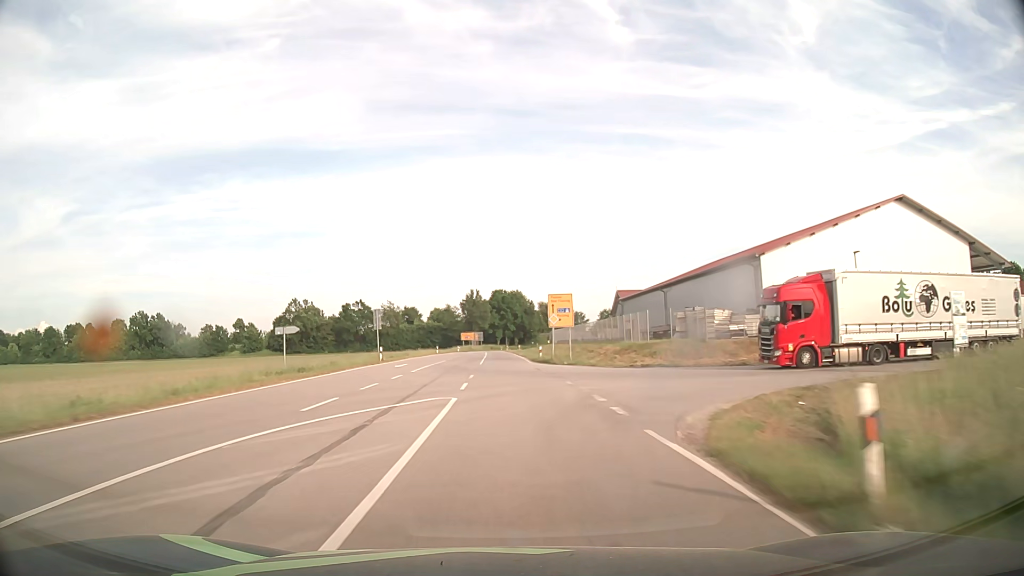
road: tertiary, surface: asphalt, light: Day
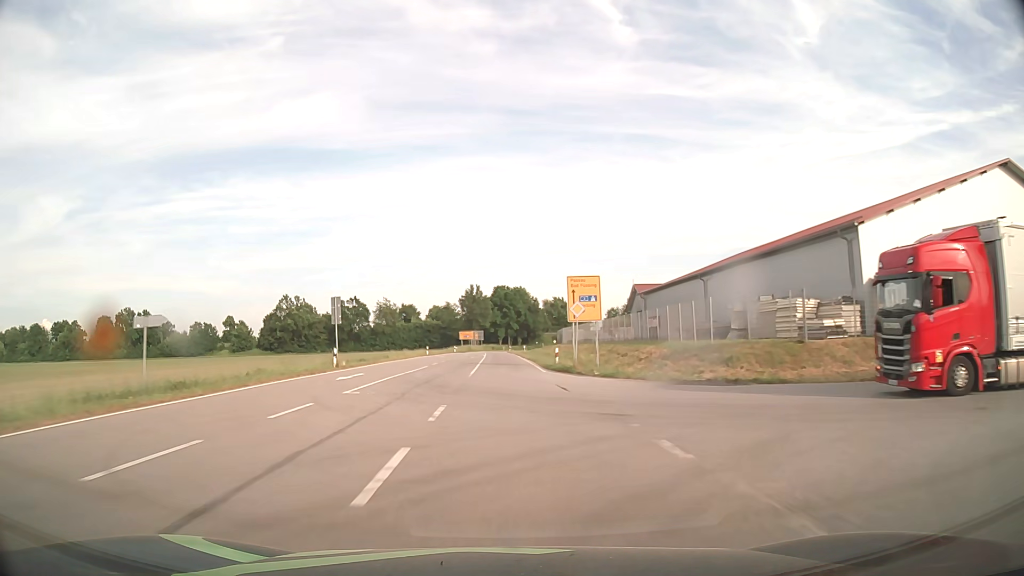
(0.0, +13.4) m; 0°
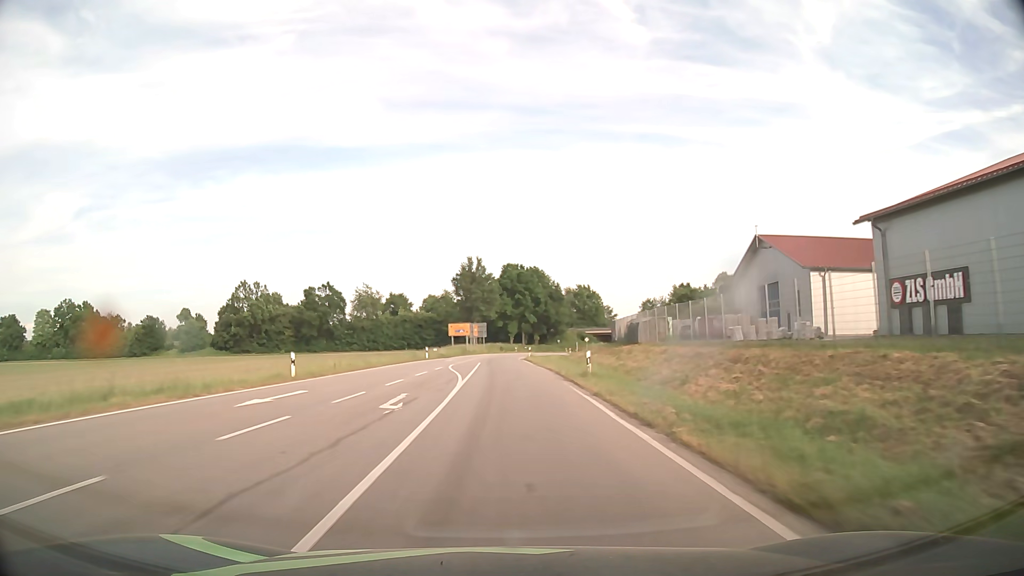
(-0.4, +49.8) m; -1°
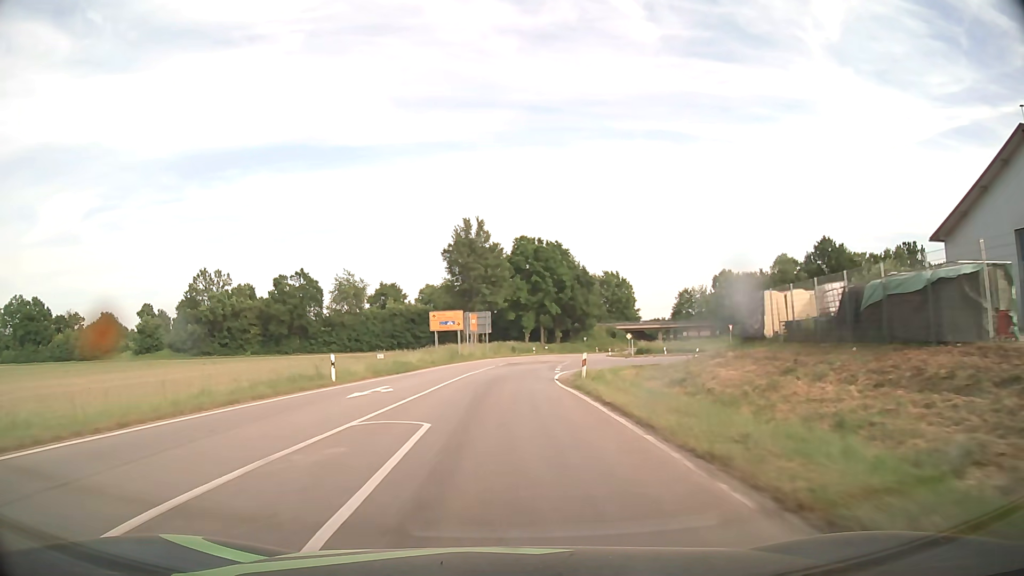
(-0.2, +34.1) m; -1°
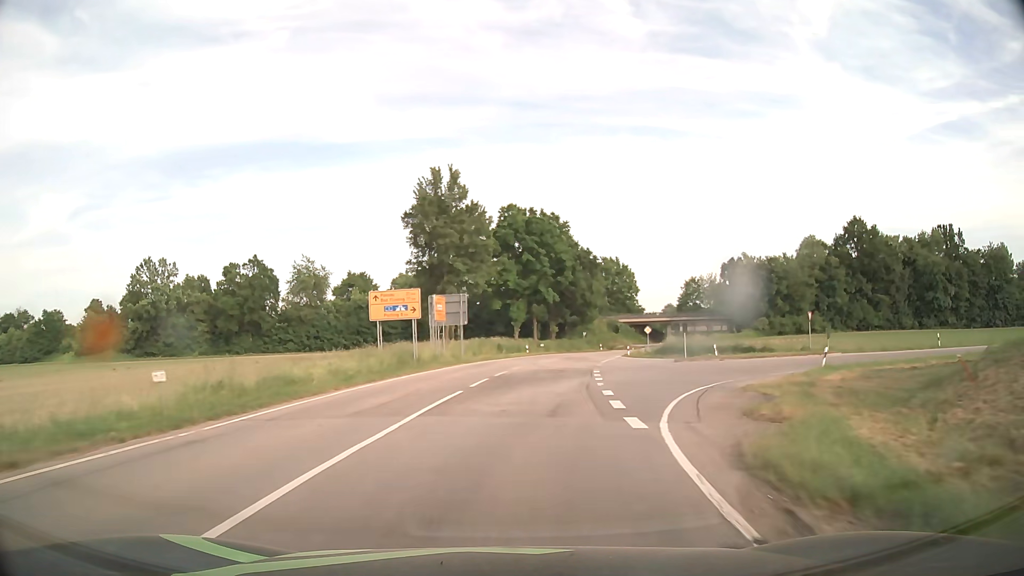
(+0.1, +21.4) m; +1°
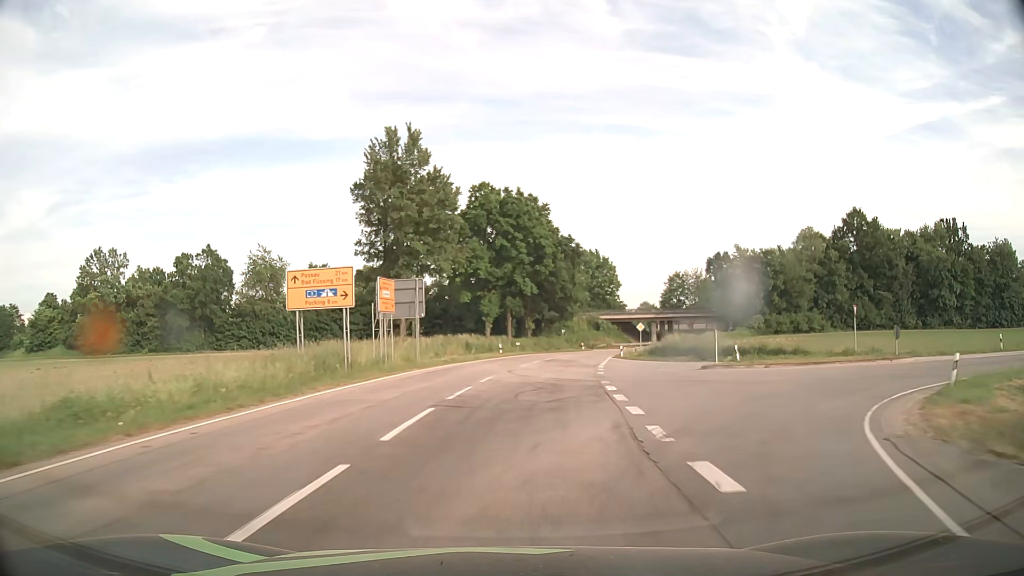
(+0.1, +10.4) m; +2°
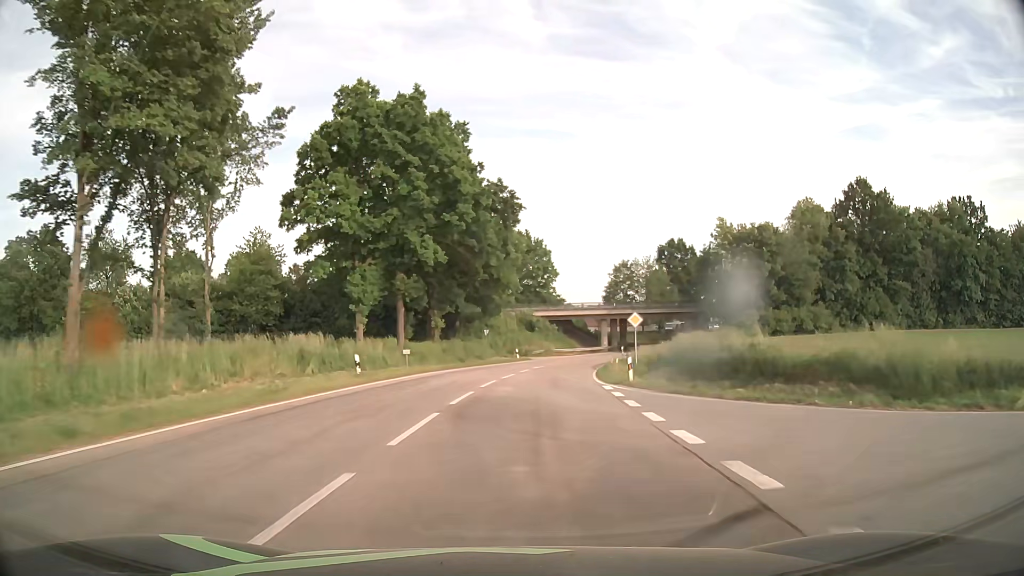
(+1.9, +29.8) m; +7°
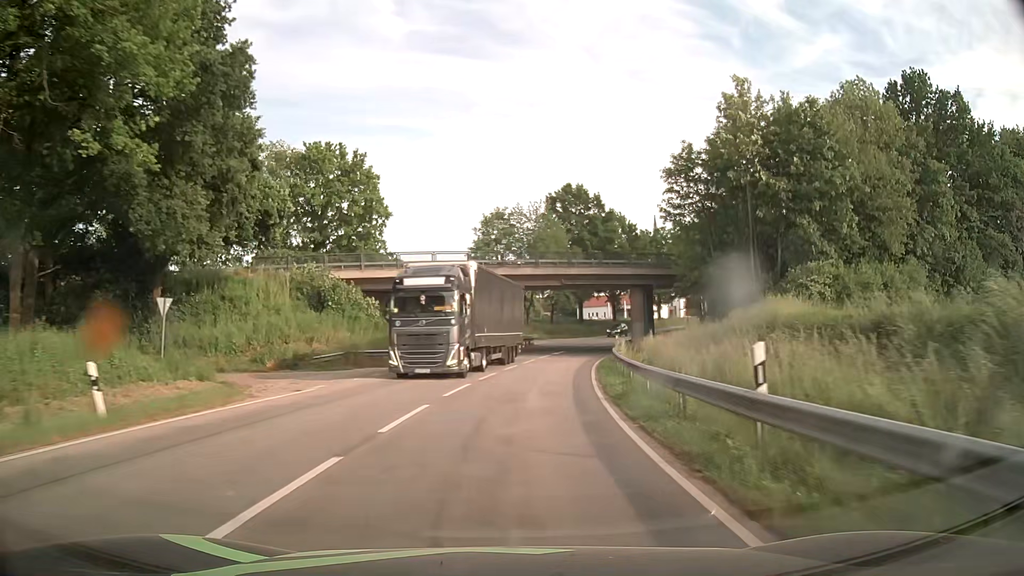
(+5.3, +48.0) m; +13°
(0, +10) (+1, +20) (+2, +30) (+4, +40) (+6, +50) (+8, +59) (+11, +69) (+14, +78) (+18, +87) (+23, +96) m
